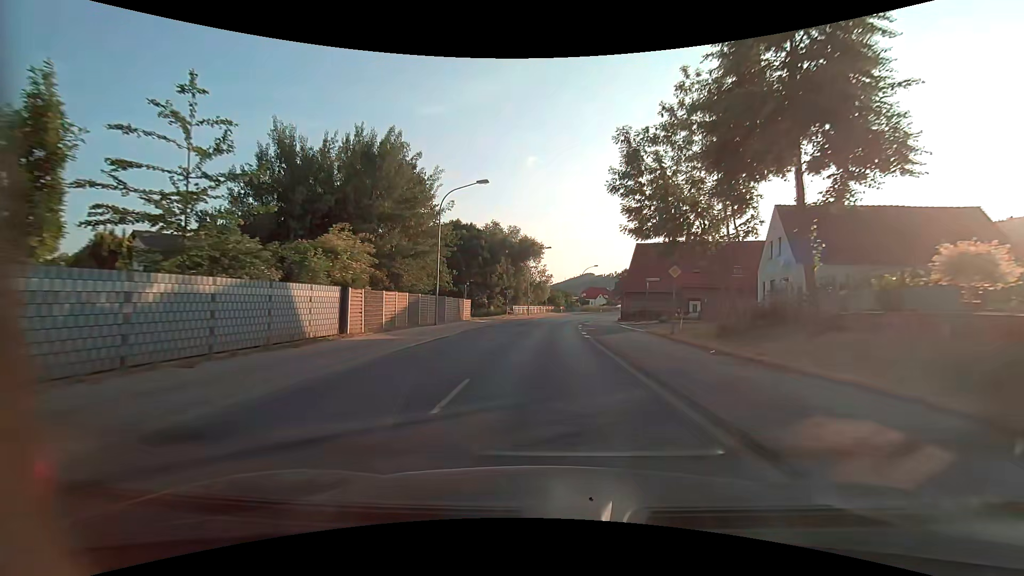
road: secondary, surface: asphalt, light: Day
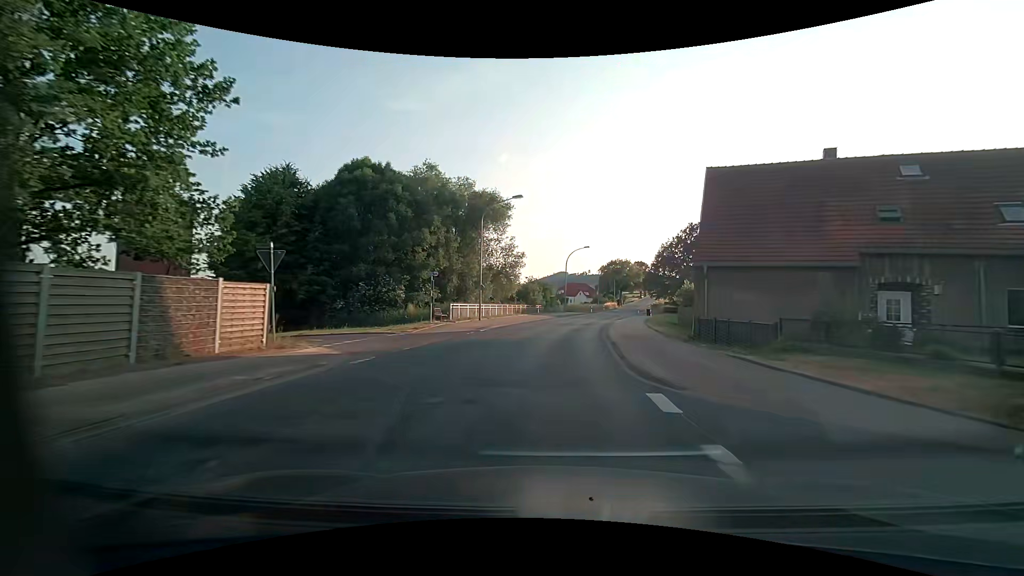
(+0.5, +30.6) m; +3°
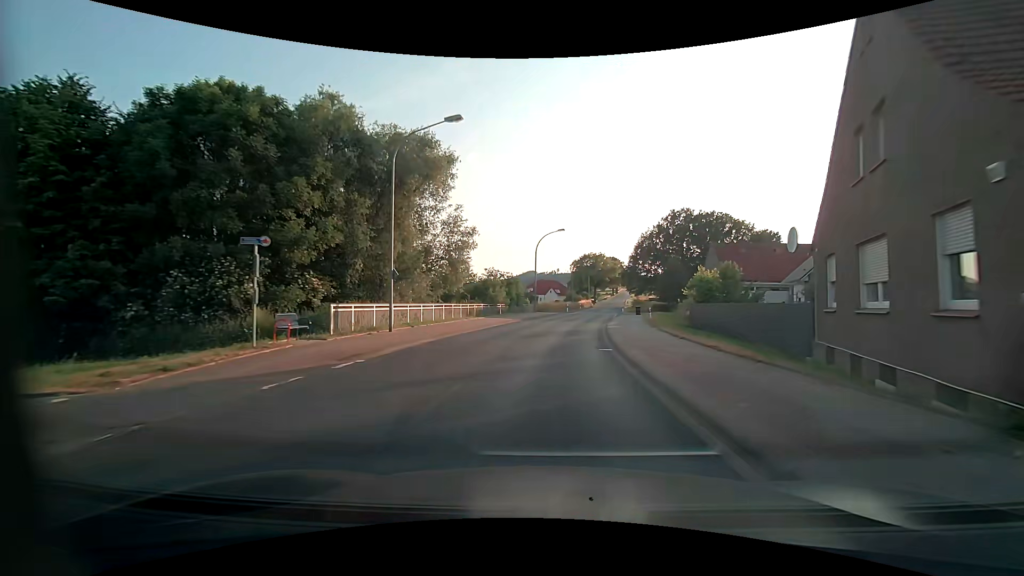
(+0.5, +15.2) m; +4°
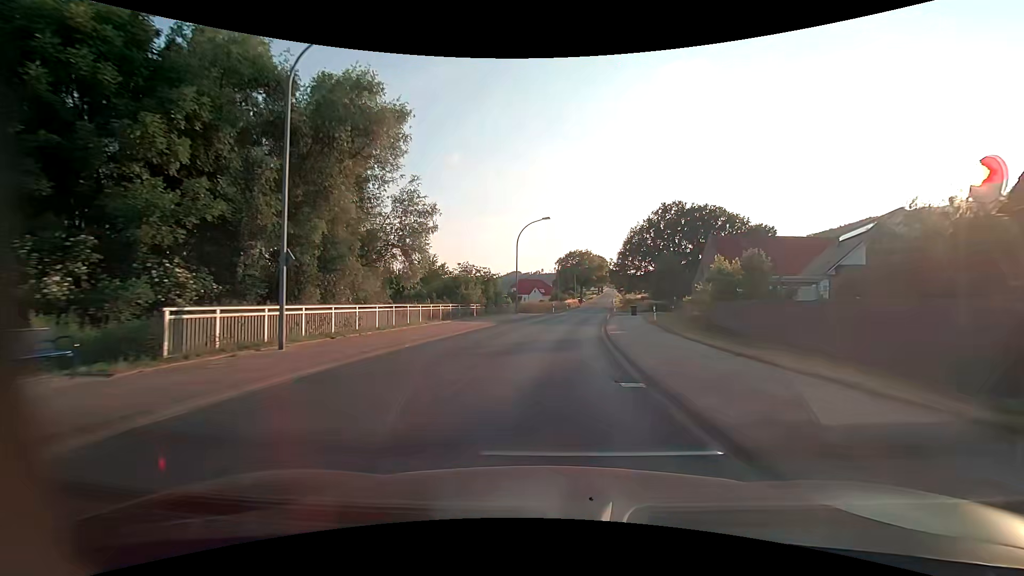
(+0.1, +7.7) m; +1°
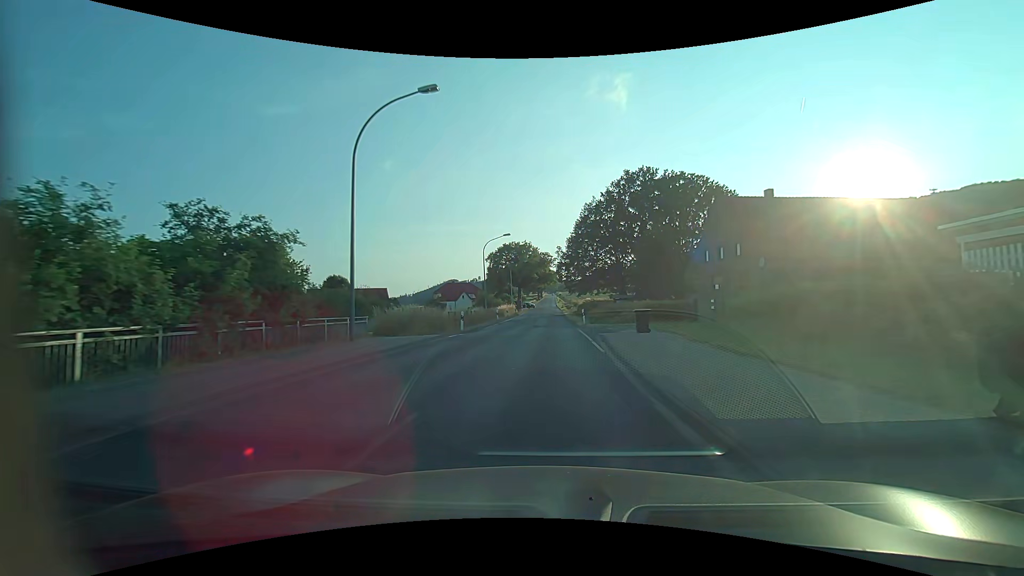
(+2.2, +30.7) m; +7°
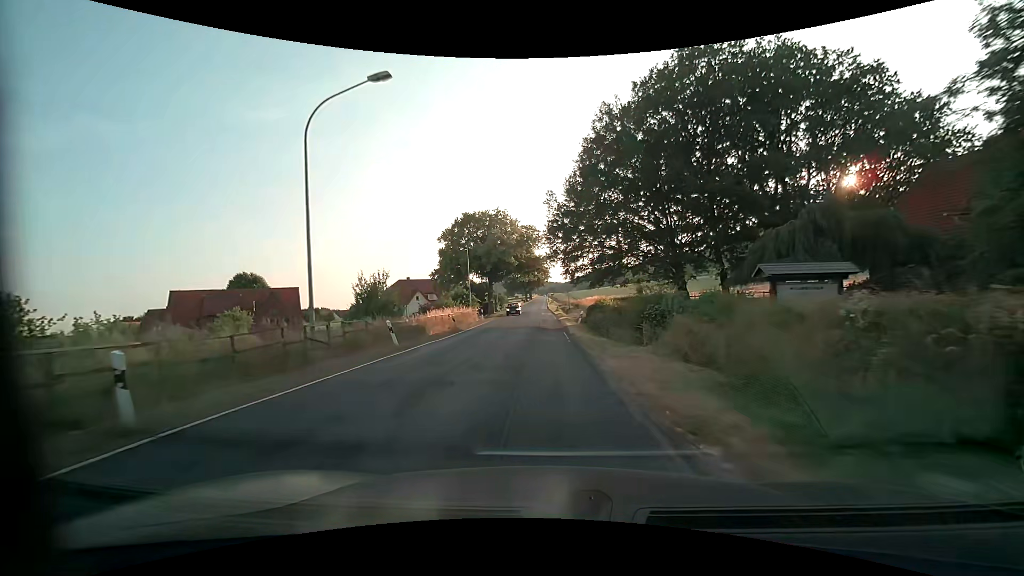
(+1.1, +38.5) m; +1°
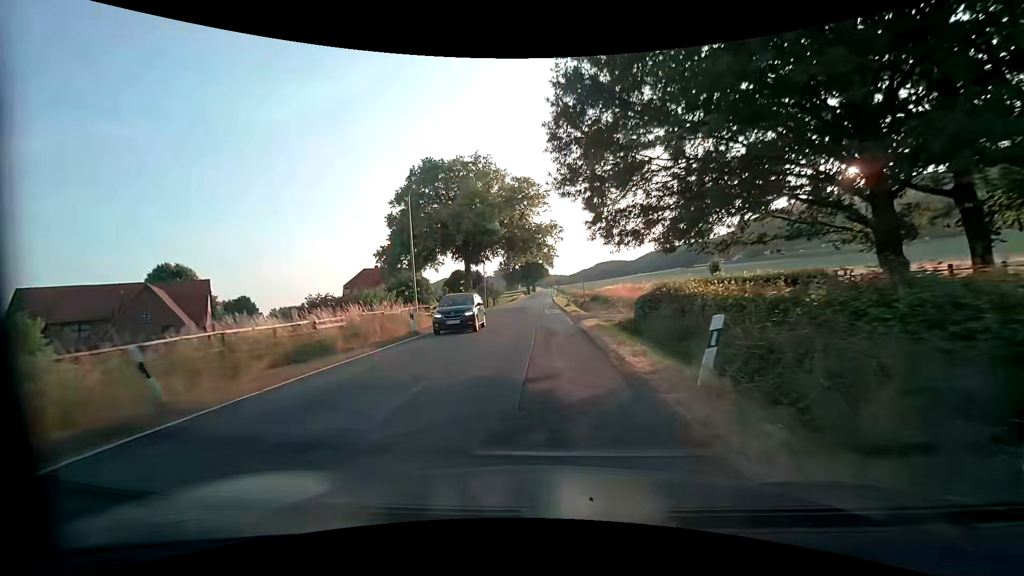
(-0.1, +23.3) m; -1°
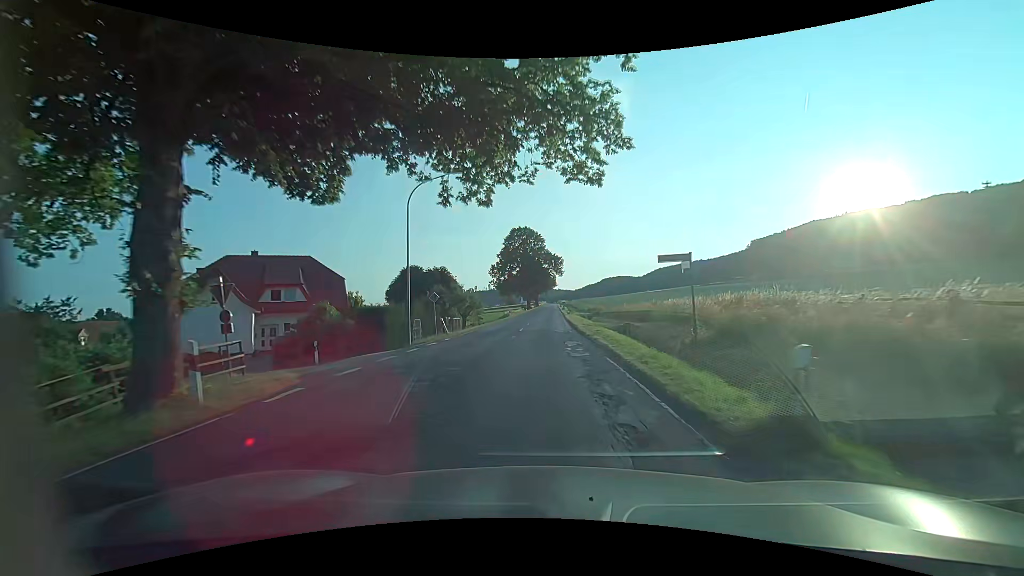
(-0.3, +38.9) m; 0°
(0, +10) (0, +20) (0, +30) (0, +40) (0, +50) (+1, +60) (+1, +70) (+1, +80) (+1, +90) (+1, +100) m
